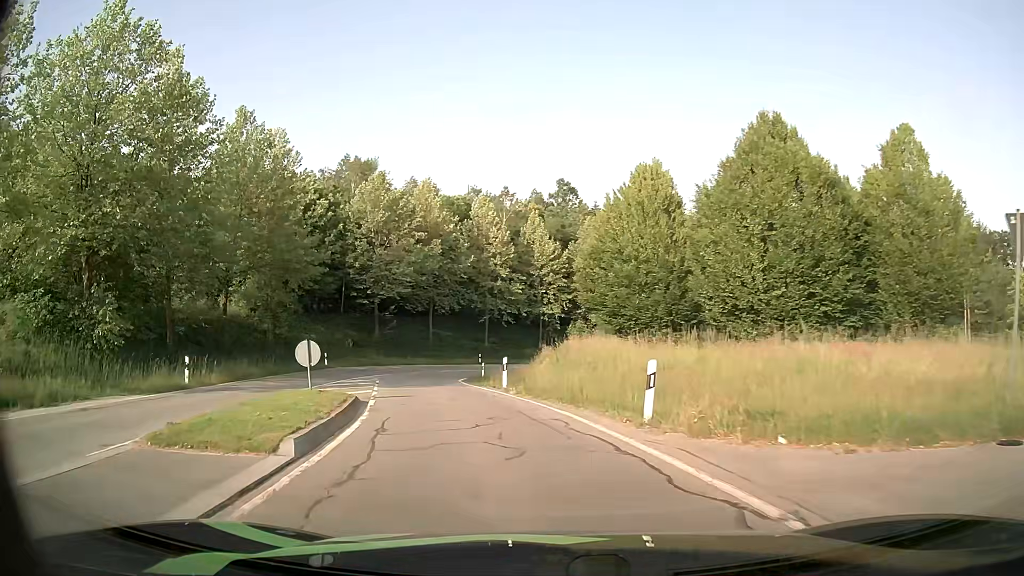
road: primary_link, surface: asphalt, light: Day
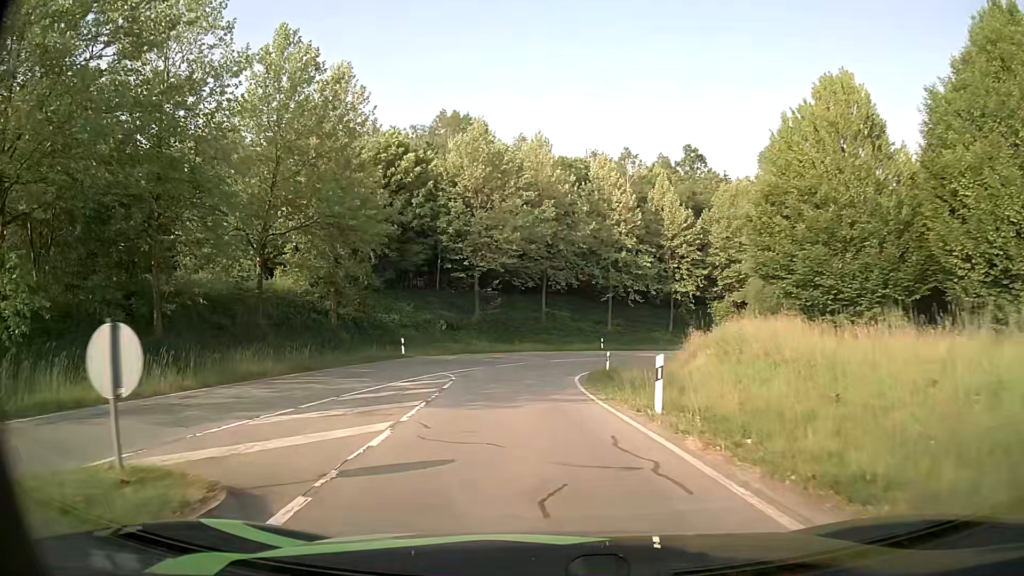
(-1.0, +11.0) m; -10°
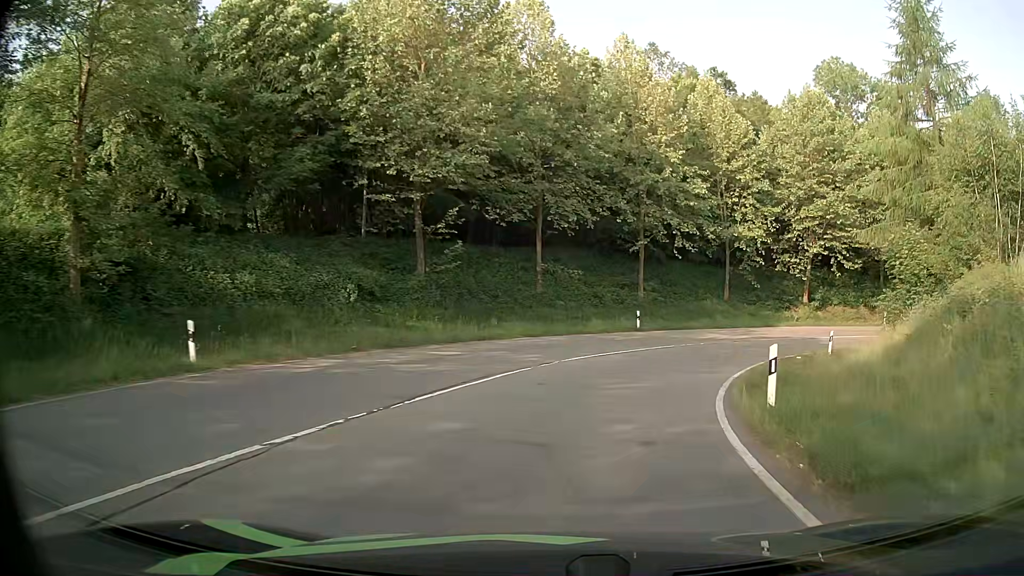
(-0.8, +23.8) m; +1°
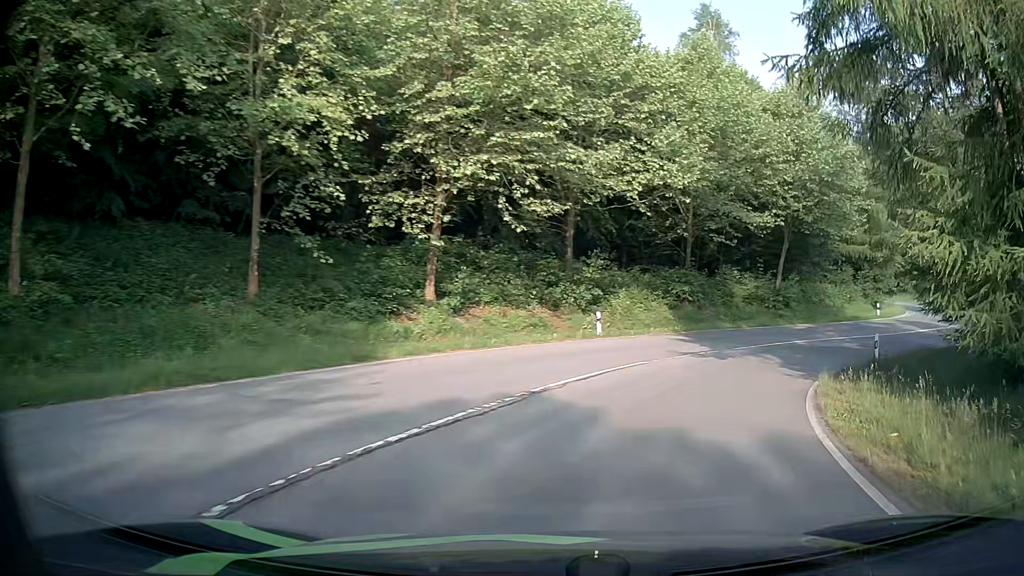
(+7.2, +27.5) m; +35°
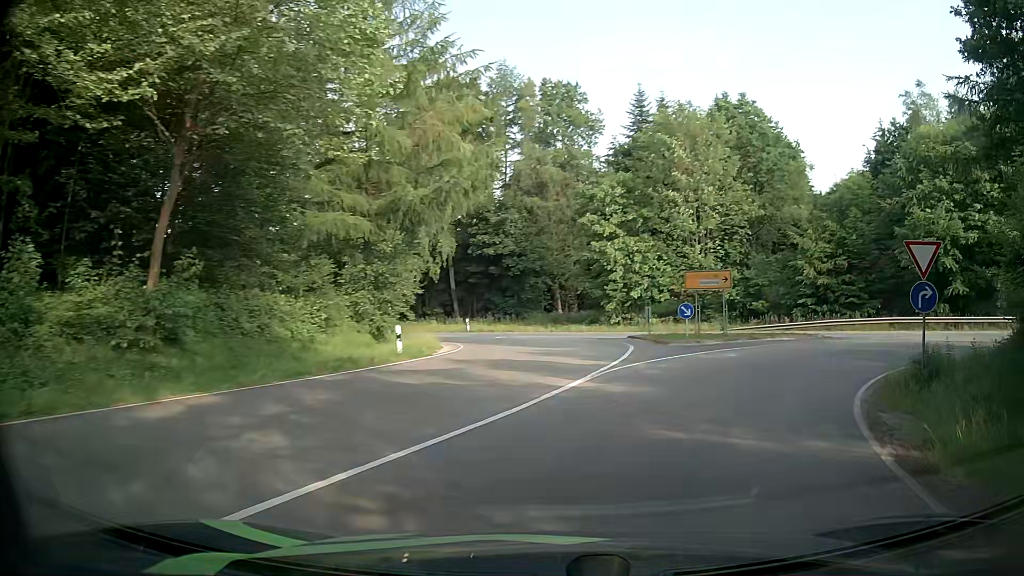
(+10.2, +25.0) m; +46°
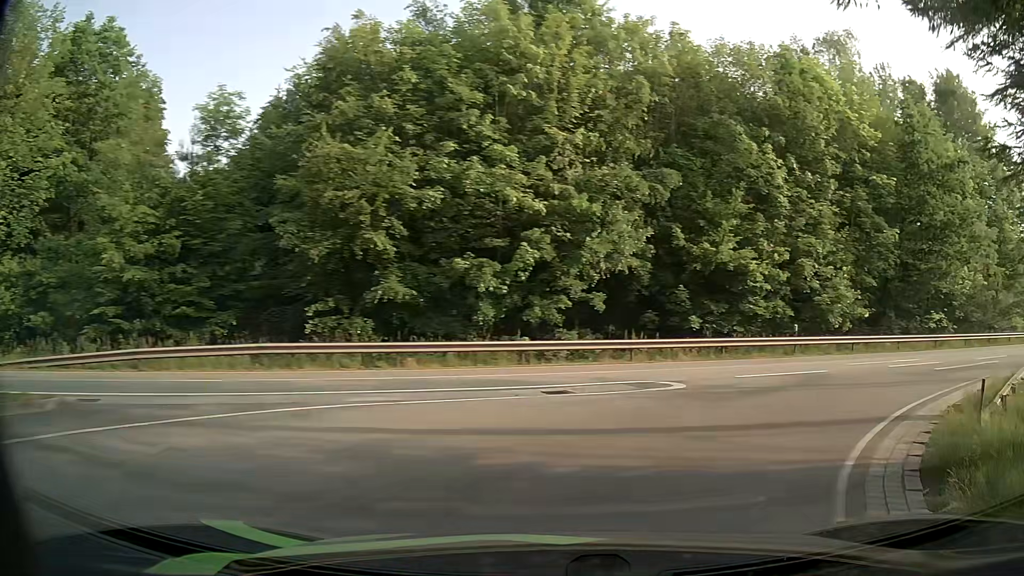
(+7.9, +17.5) m; +53°
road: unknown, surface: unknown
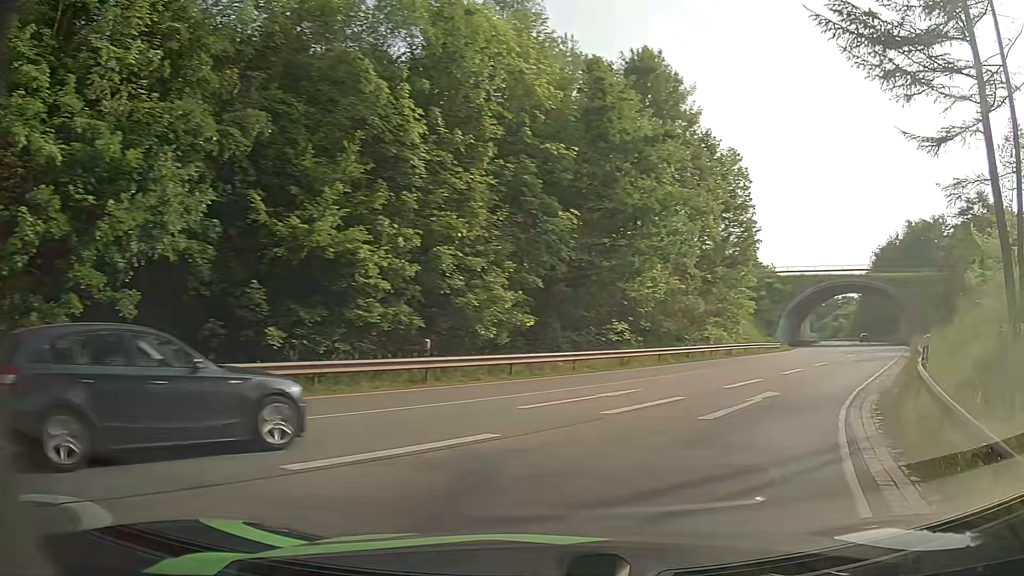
(+2.3, +8.7) m; +29°
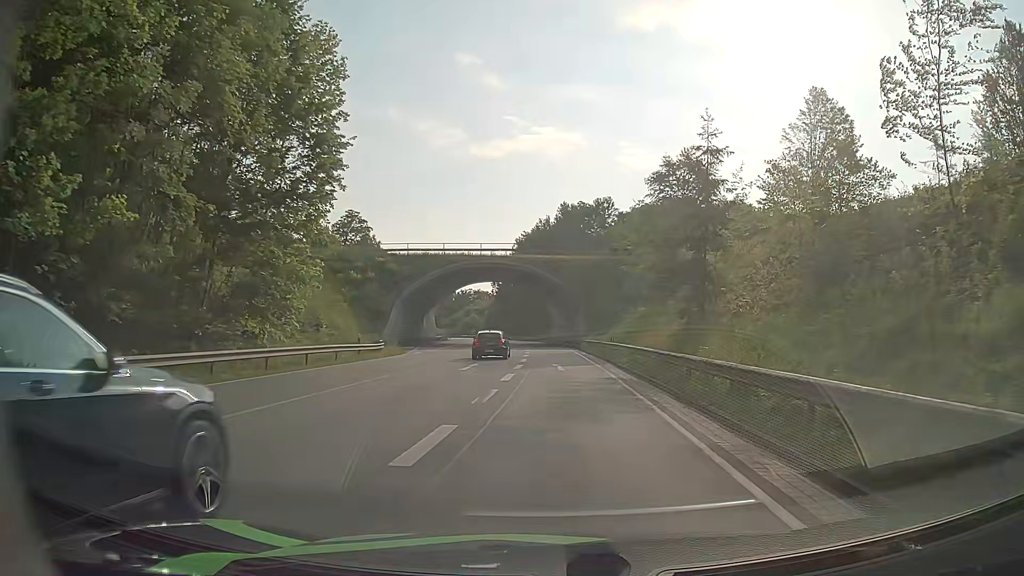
(+8.9, +20.1) m; +34°
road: primary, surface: asphalt
(0, +10) (0, +20) (0, +30) (0, +40) (-1, +50) (-2, +60) (-3, +70) (-4, +80) (-6, +90) (-8, +99) m
